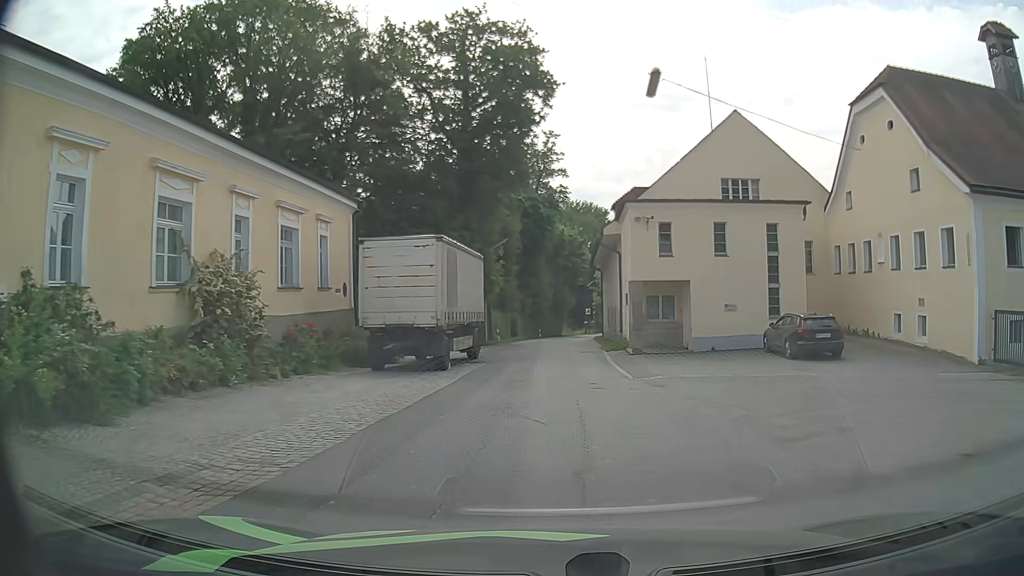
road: unclassified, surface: asphalt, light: Day
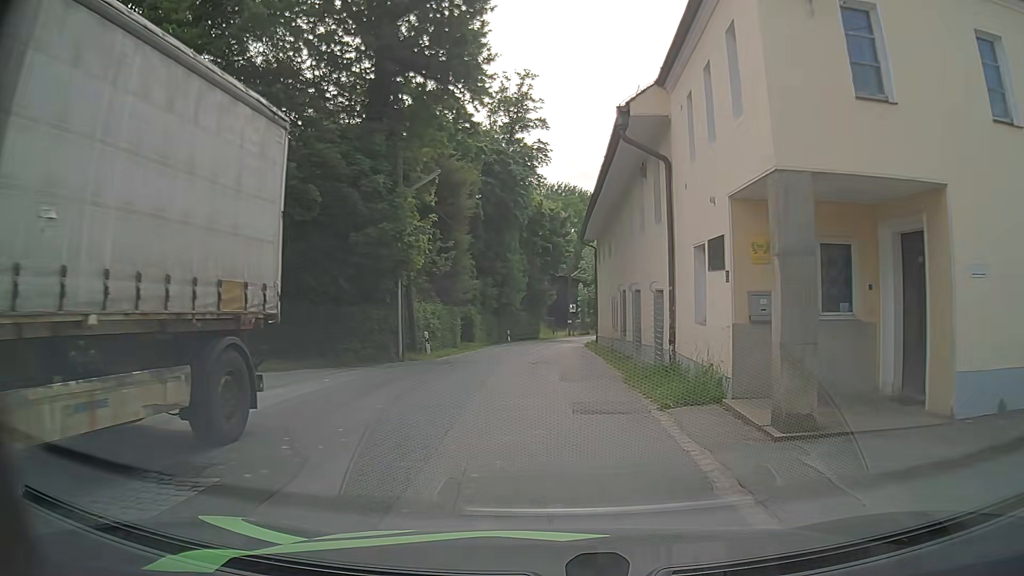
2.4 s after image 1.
(+0.5, +18.8) m; +2°
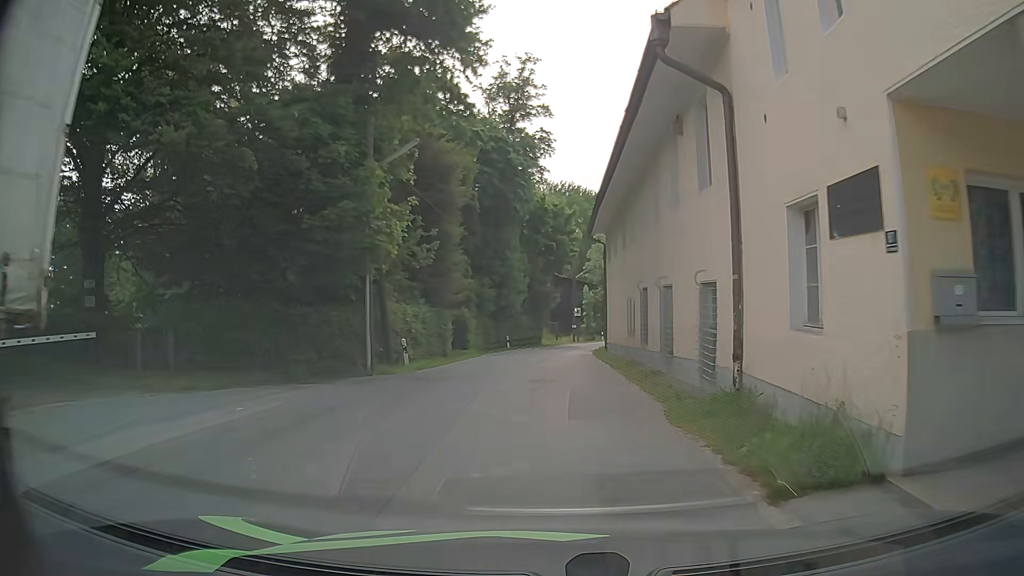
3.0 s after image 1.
(0.0, +4.6) m; -1°
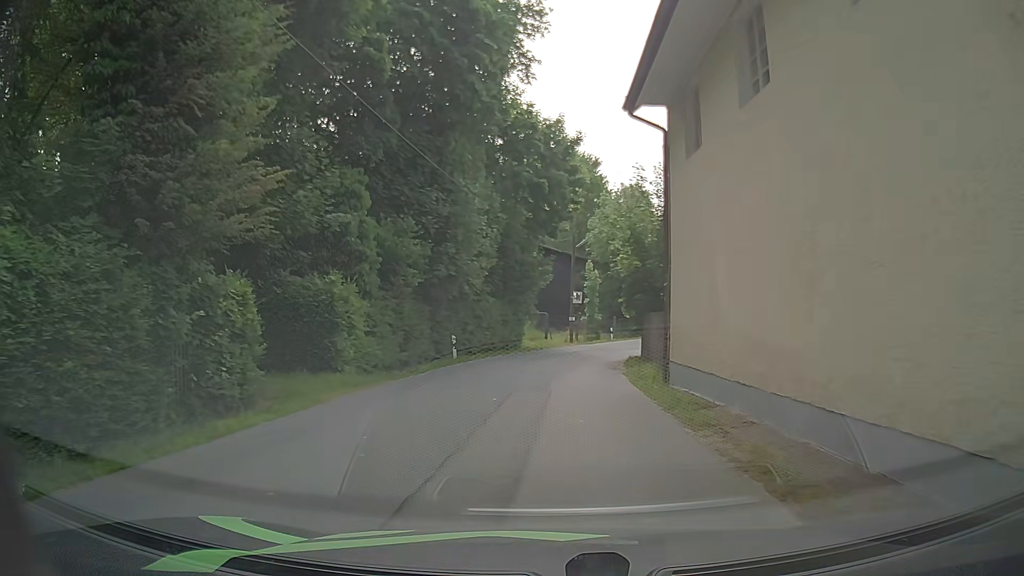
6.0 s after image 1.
(+0.4, +22.4) m; 0°
(0, +10) (+1, +20) (+3, +30) (+5, +39) (+9, +49) (+14, +58) (+18, +67) (+22, +76) (+27, +85) (+31, +93) m
